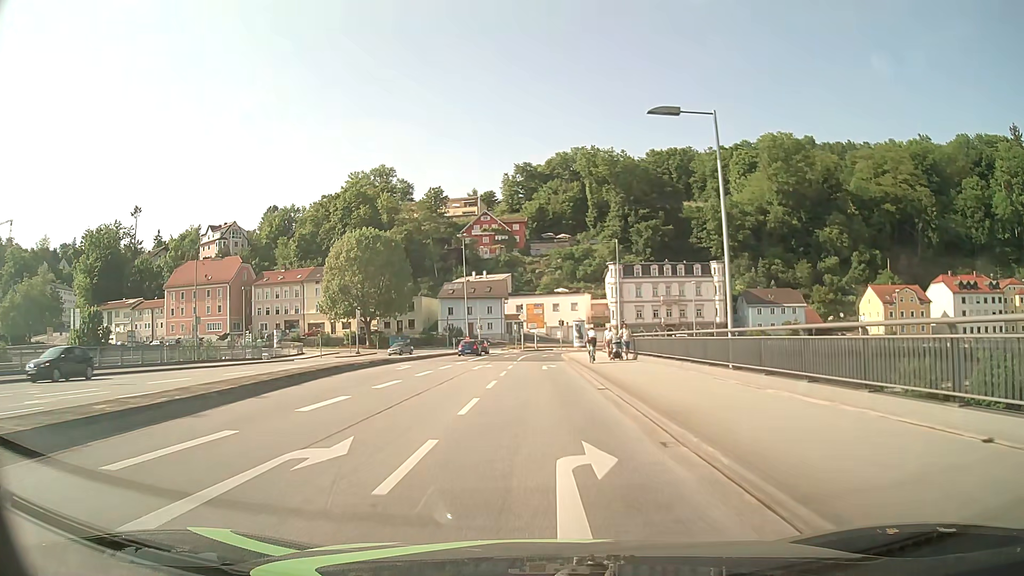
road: primary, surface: asphalt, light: Day
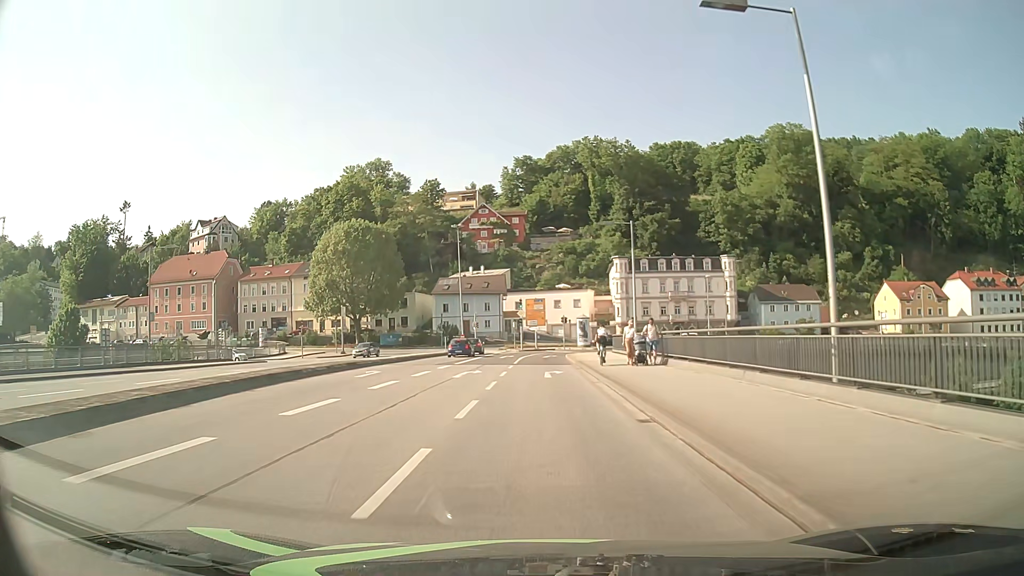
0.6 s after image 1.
(0.0, +6.8) m; 0°
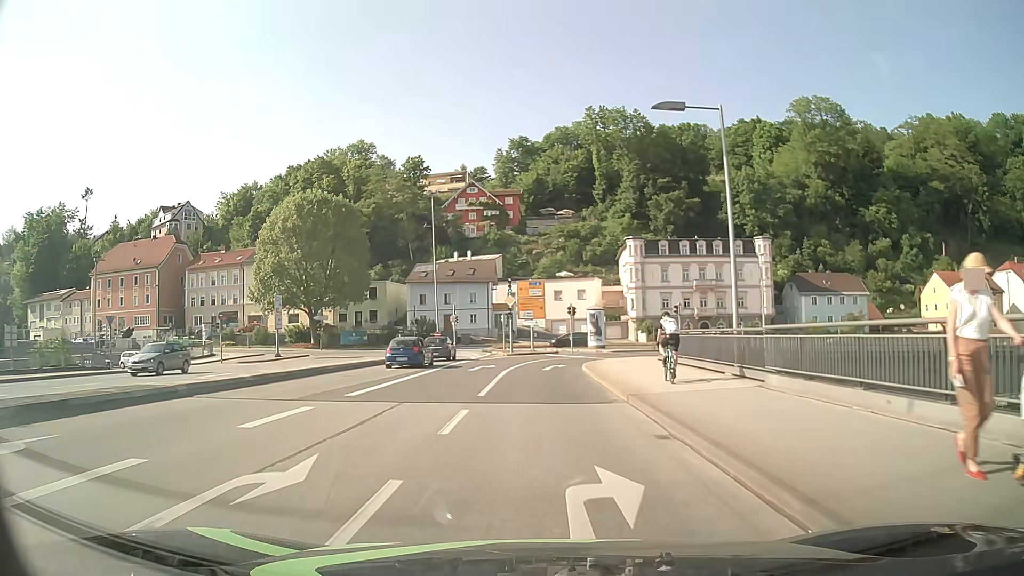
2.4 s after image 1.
(+0.1, +19.6) m; +1°
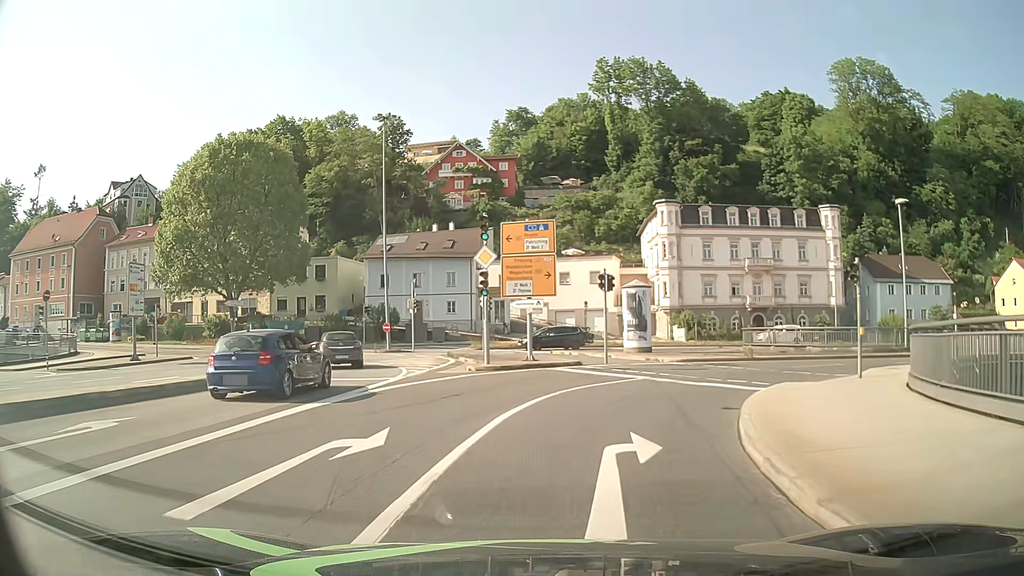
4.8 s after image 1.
(-0.2, +23.0) m; 0°
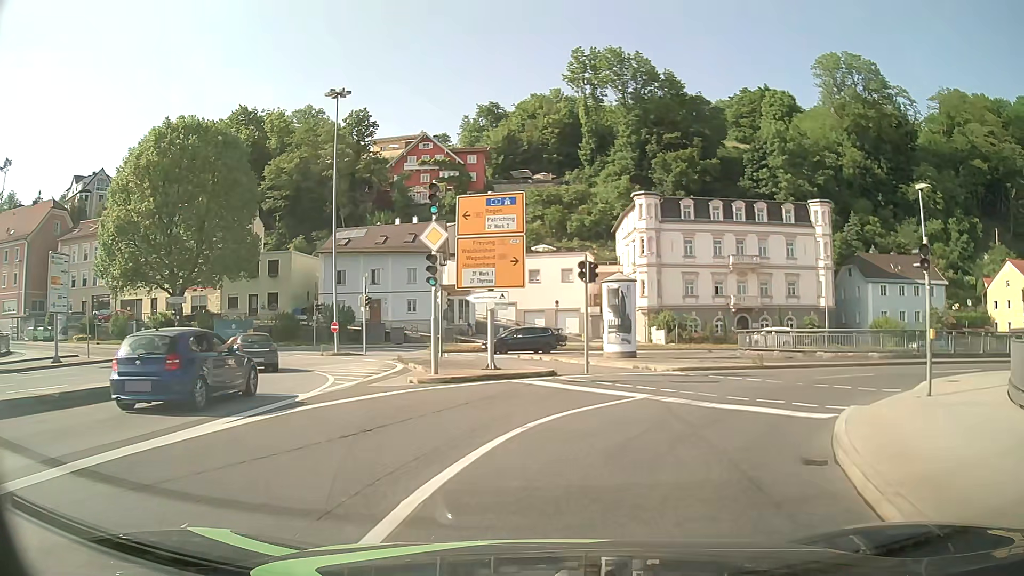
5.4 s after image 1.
(+0.1, +4.9) m; +3°
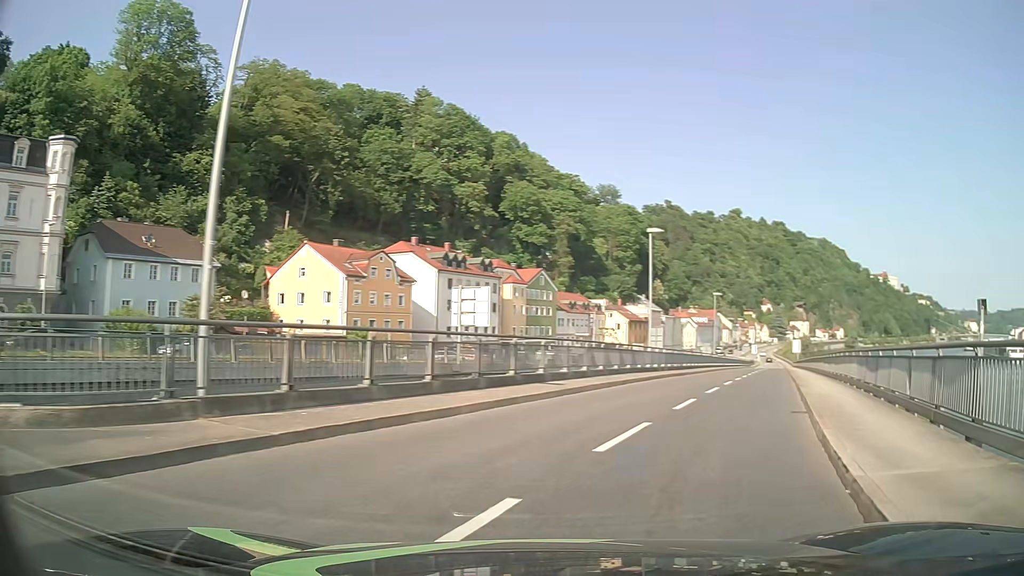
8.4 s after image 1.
(+10.4, +19.1) m; +64°
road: primary_link
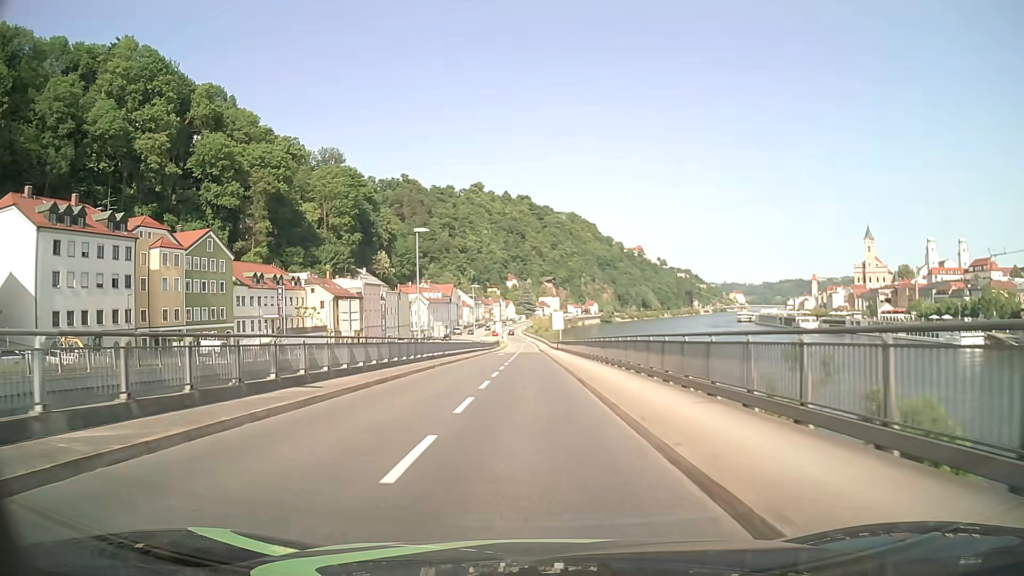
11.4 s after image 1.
(+10.7, +30.5) m; +23°
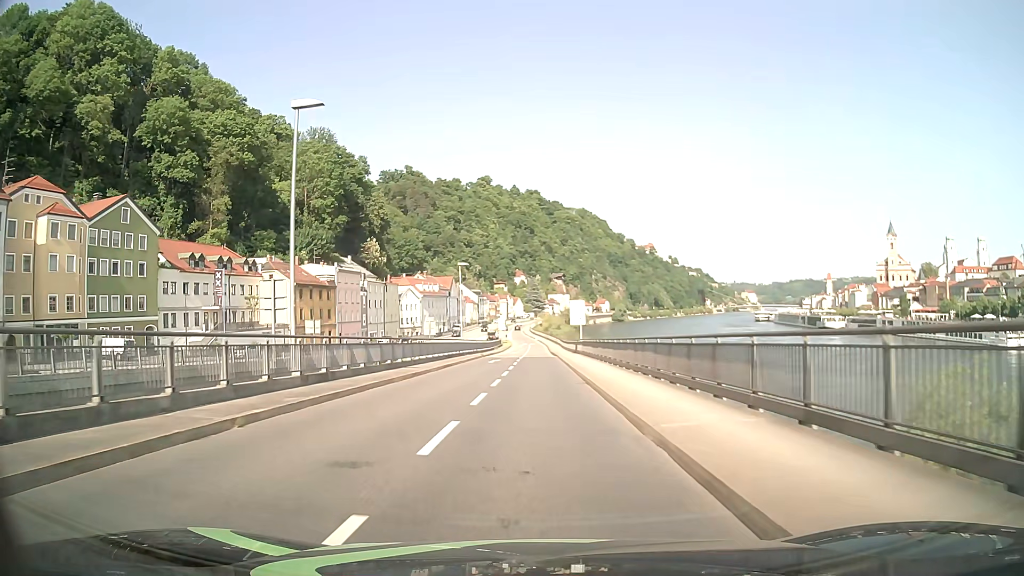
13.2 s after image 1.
(-0.2, +22.6) m; -1°
(0, +10) (0, +20) (0, +30) (0, +40) (0, +50) (0, +60) (0, +70) (0, +80) (0, +90) (0, +100) m
